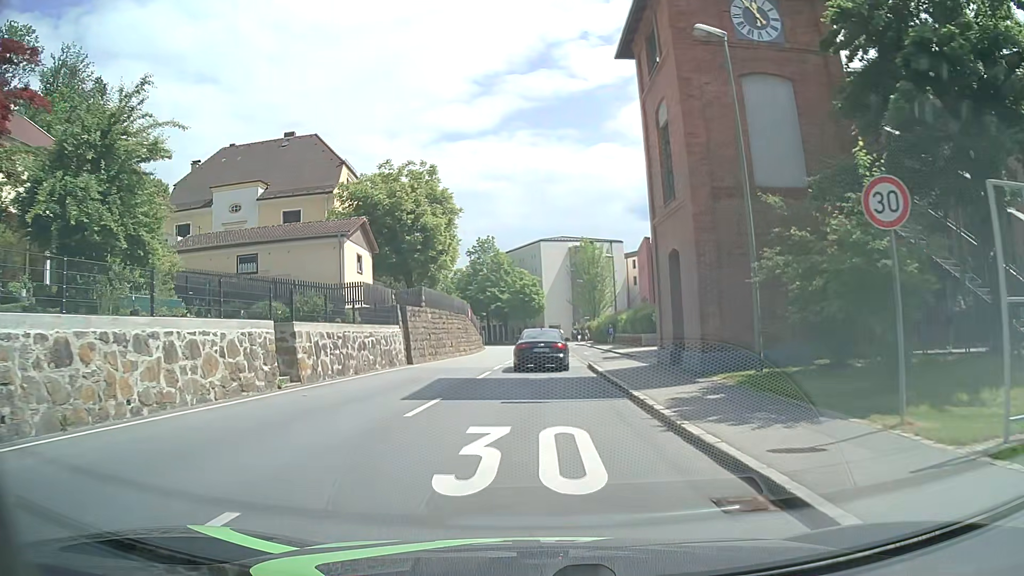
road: tertiary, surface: asphalt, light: Day
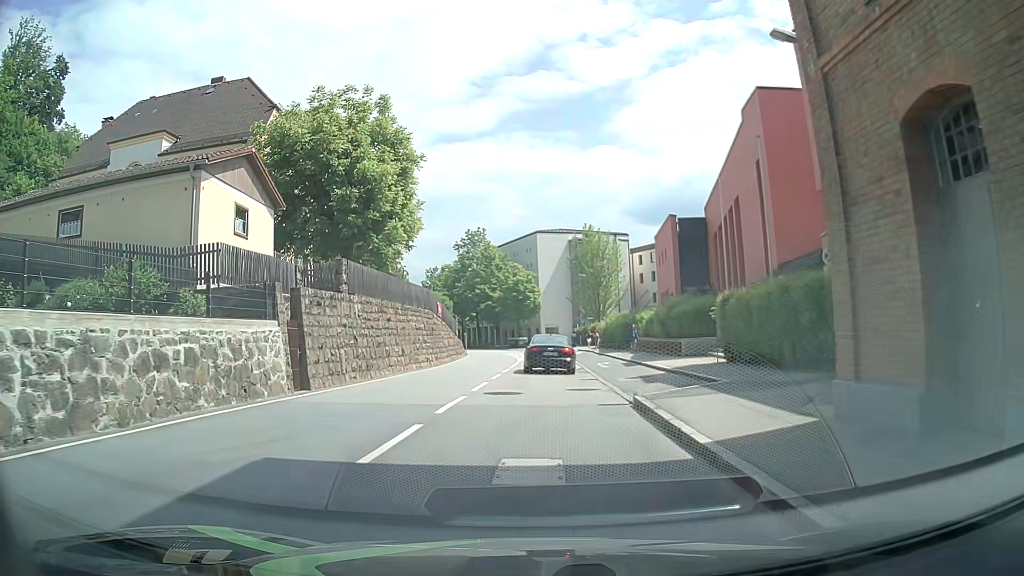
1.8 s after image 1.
(+0.1, +12.7) m; 0°
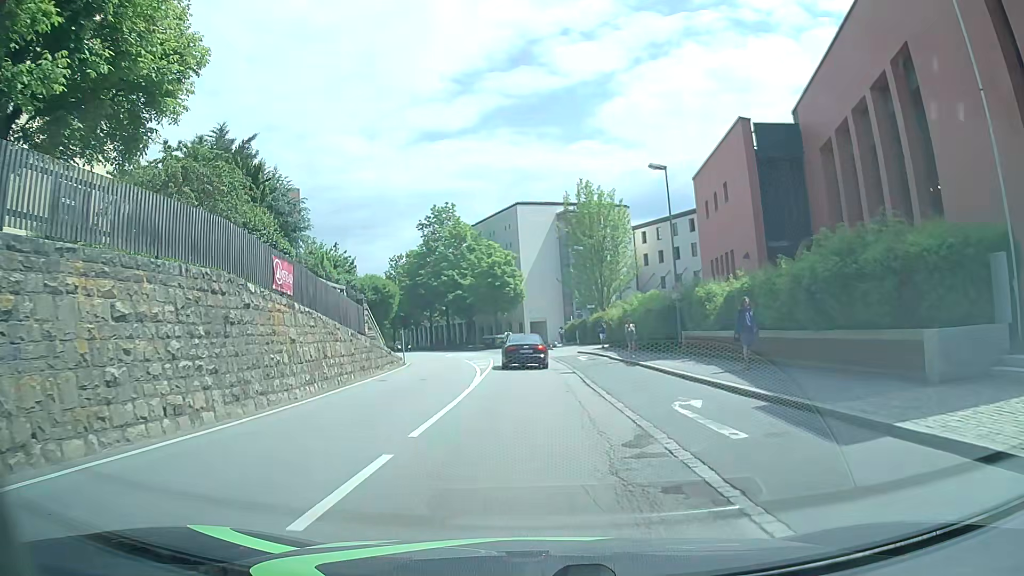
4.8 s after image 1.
(+0.4, +20.6) m; +2°
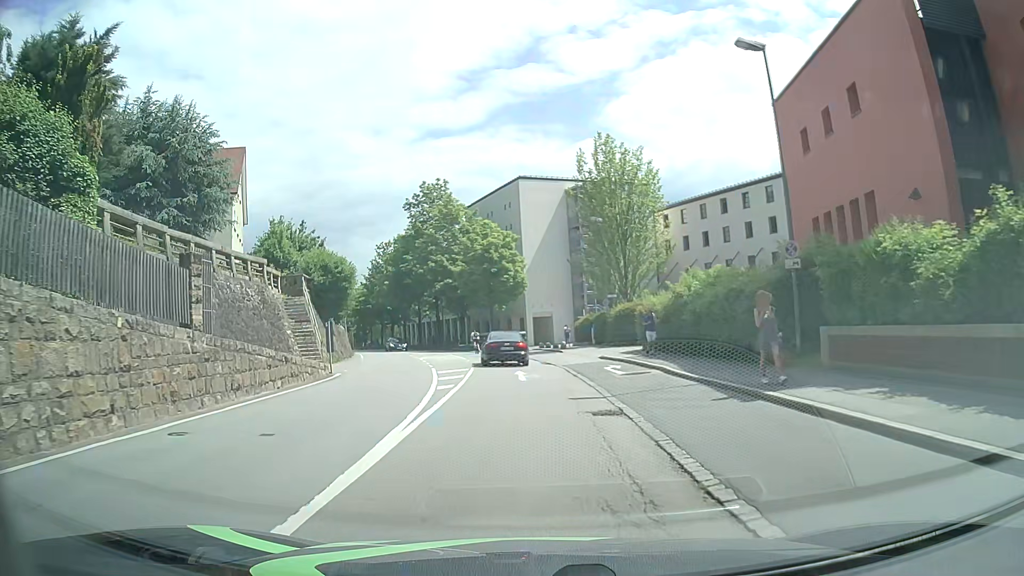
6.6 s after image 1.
(0.0, +13.1) m; +1°
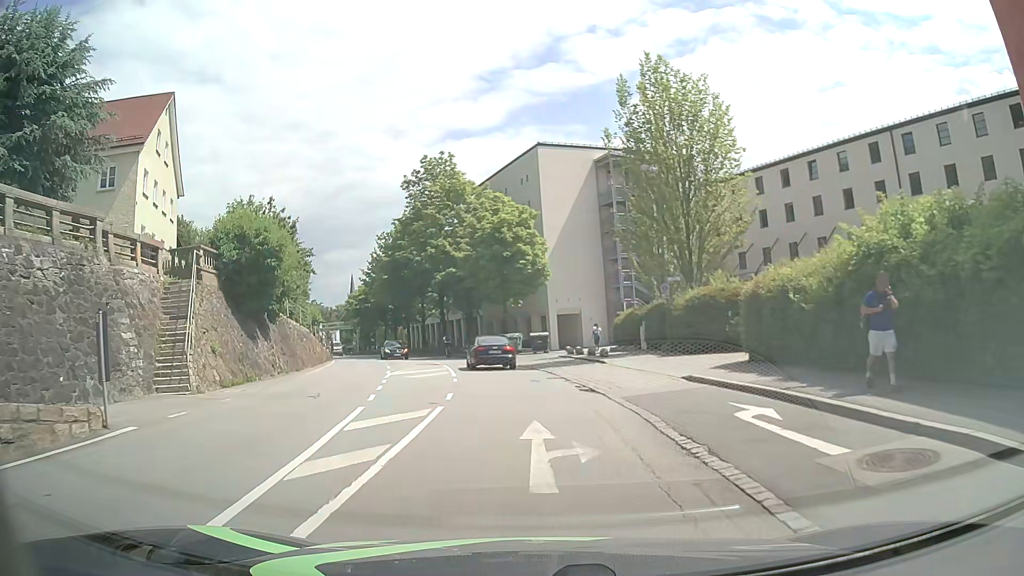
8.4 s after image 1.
(-0.4, +13.4) m; -3°
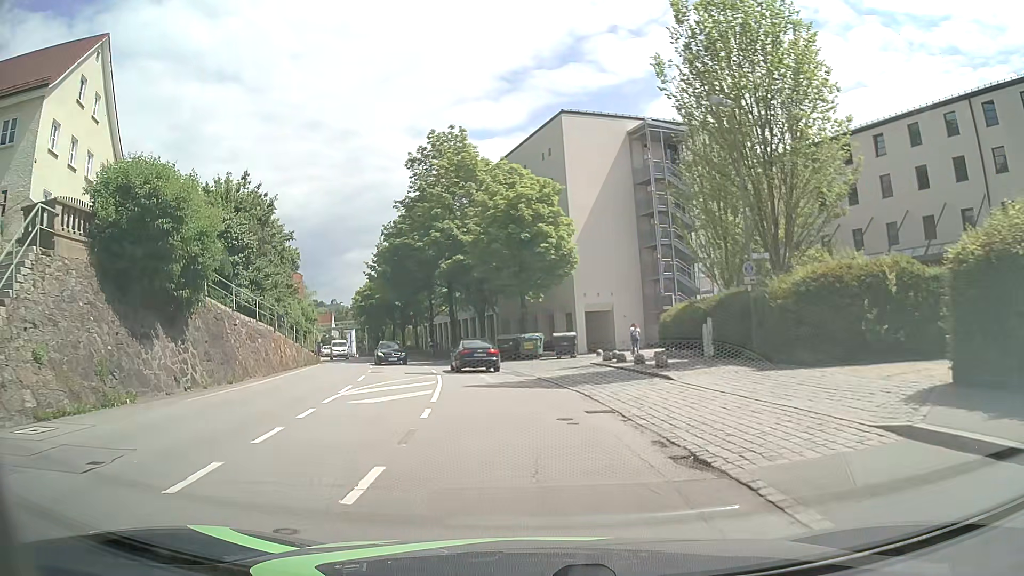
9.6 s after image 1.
(-0.2, +9.0) m; -2°
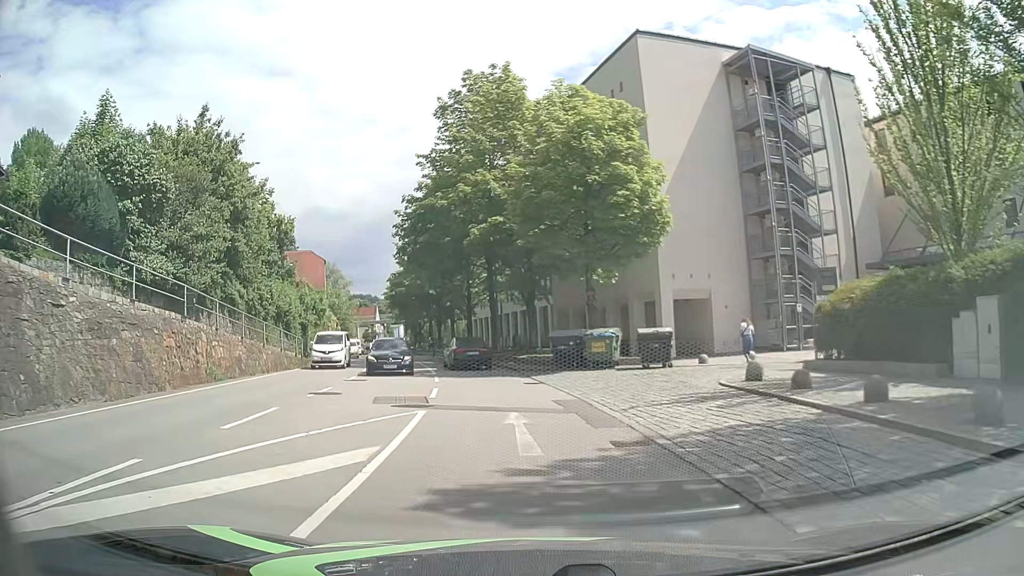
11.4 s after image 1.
(-0.5, +13.7) m; -5°
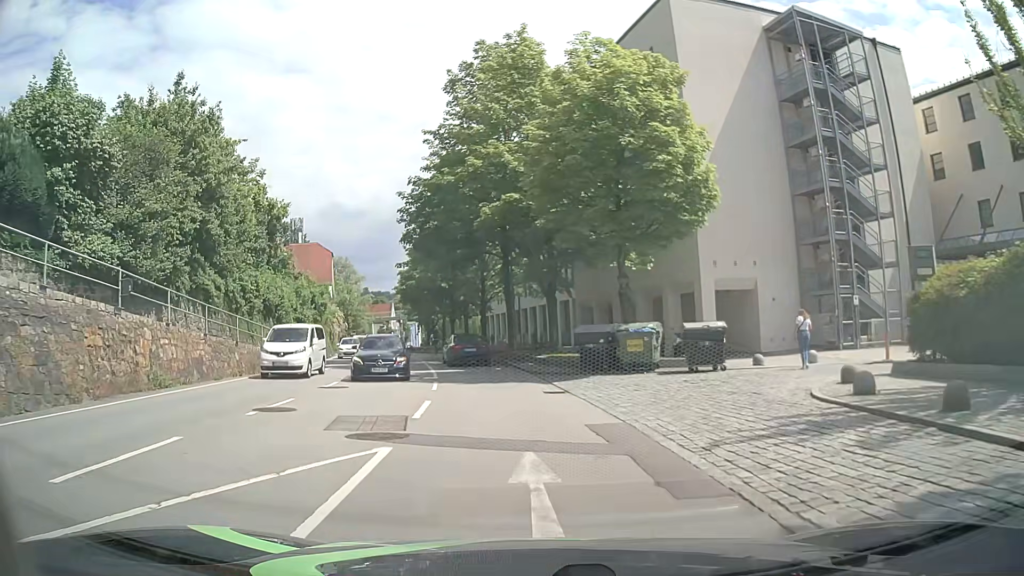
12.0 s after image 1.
(-0.1, +4.6) m; -2°
(0, +10) (-1, +20) (-3, +30) (-5, +40) (-7, +49) (-10, +59) (-13, +68) (-16, +78) (-18, +88) (-20, +97) m
